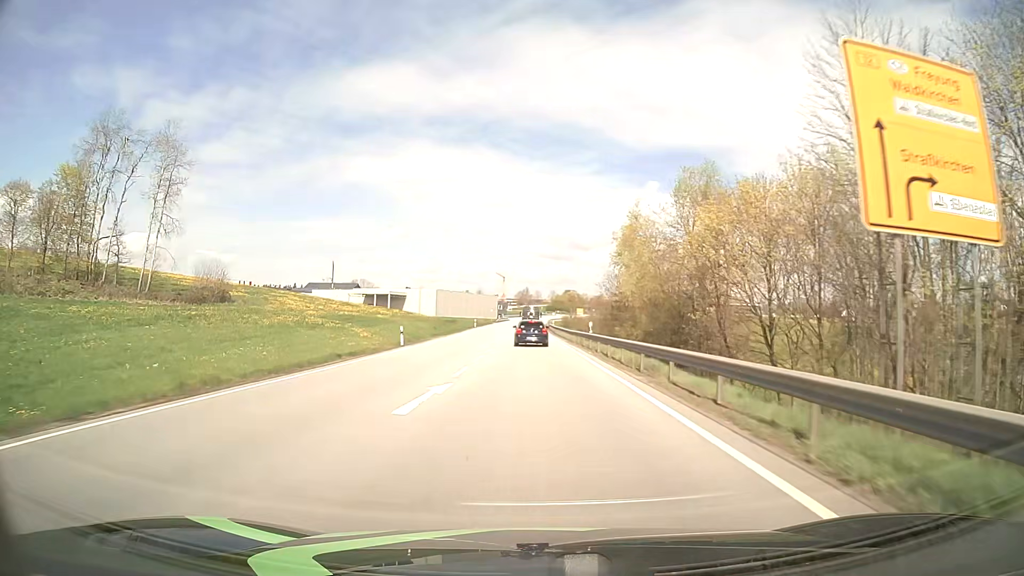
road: primary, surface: asphalt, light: Day
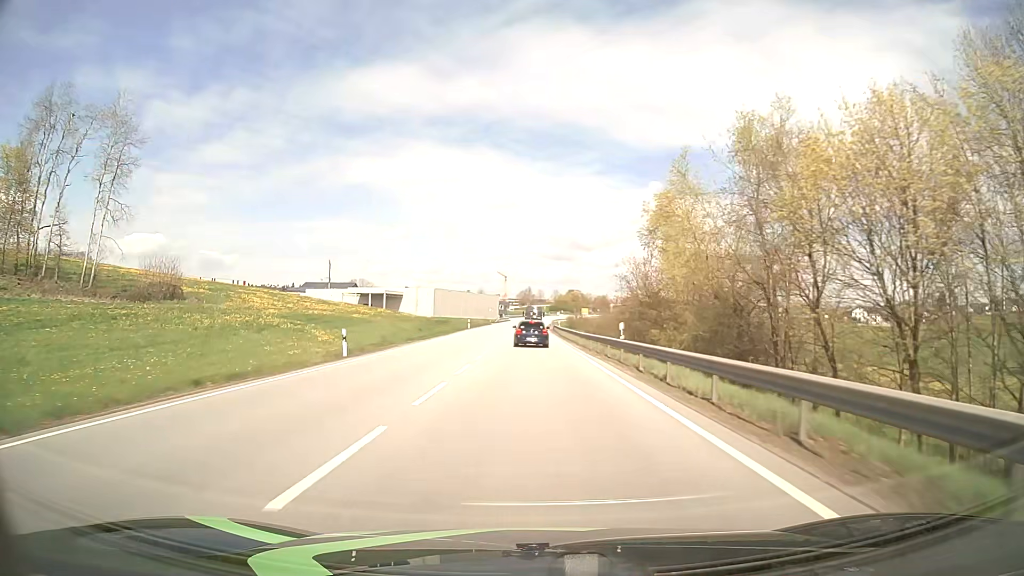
(0.0, +11.6) m; 0°
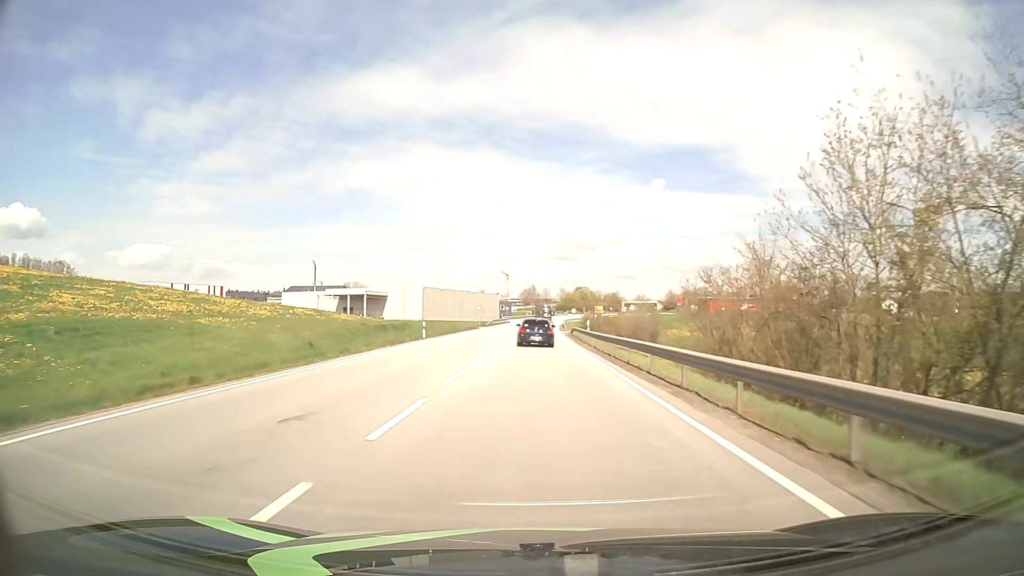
(0.0, +33.3) m; 0°
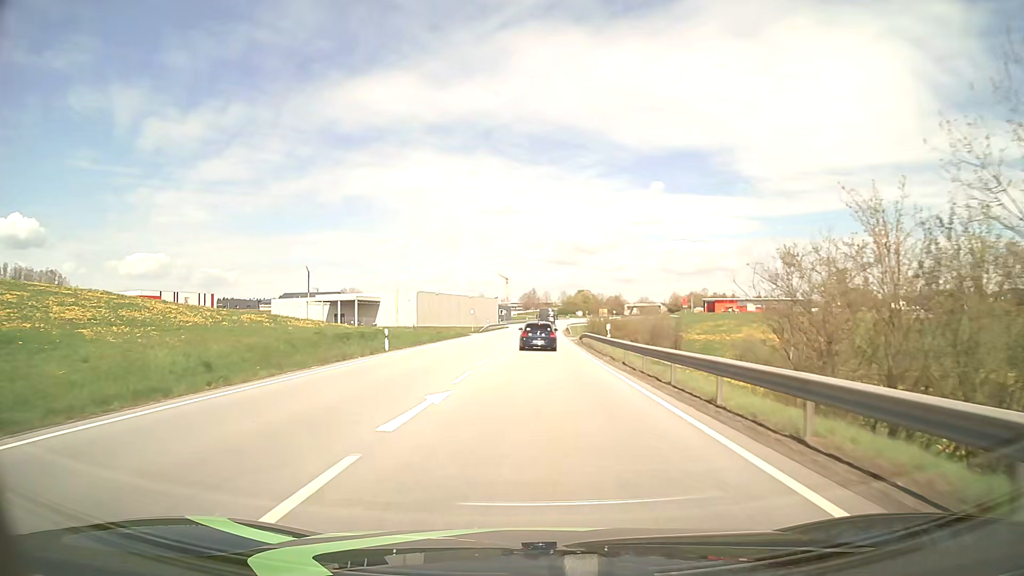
(0.0, +10.7) m; 0°
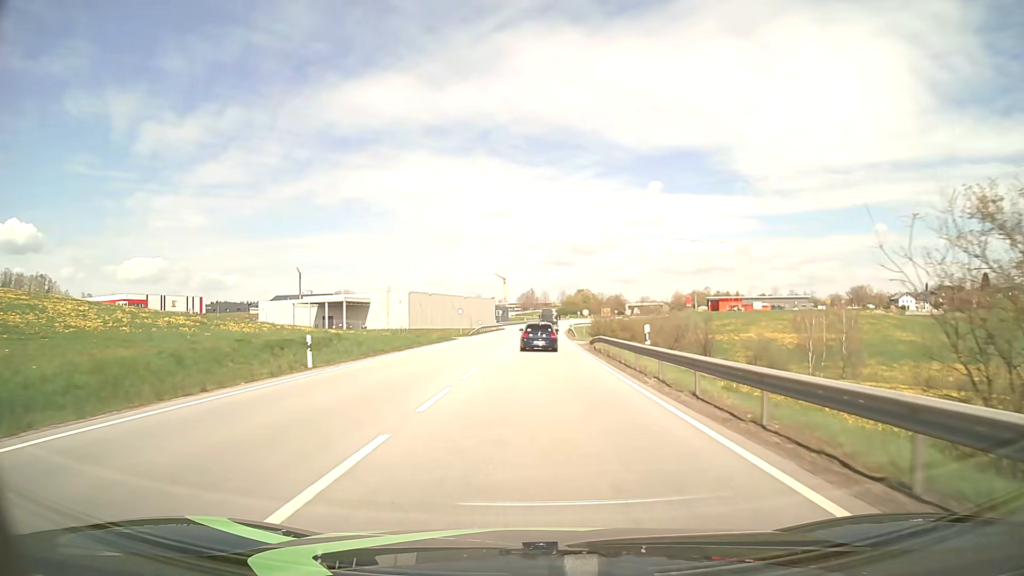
(0.0, +10.6) m; 0°
